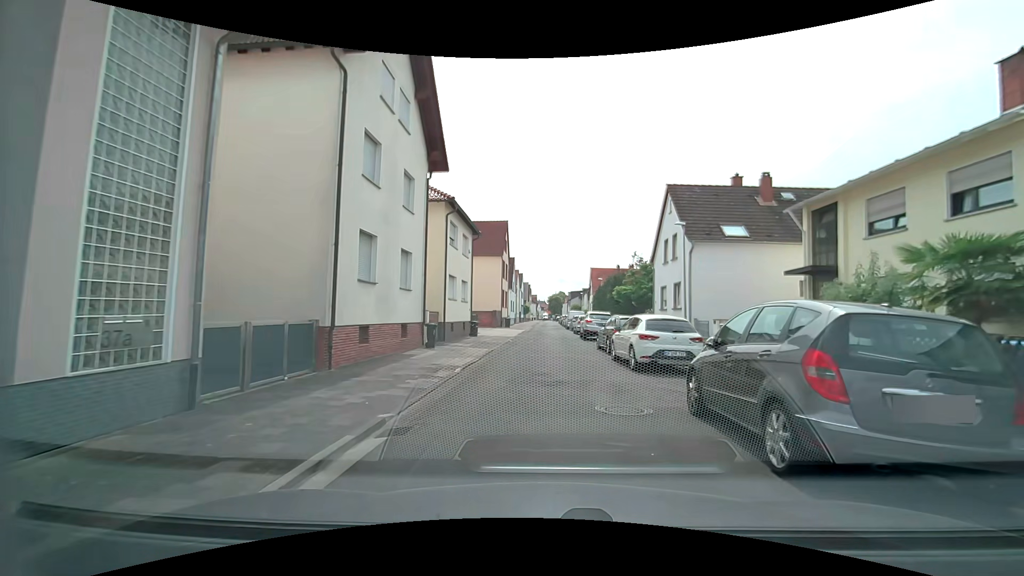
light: Day
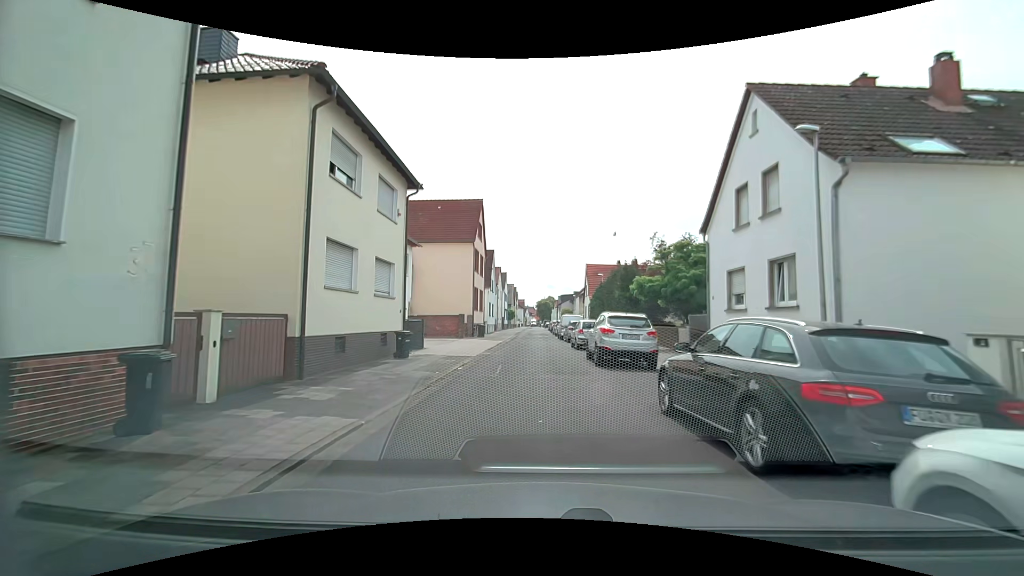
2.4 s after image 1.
(+0.3, +13.5) m; +2°
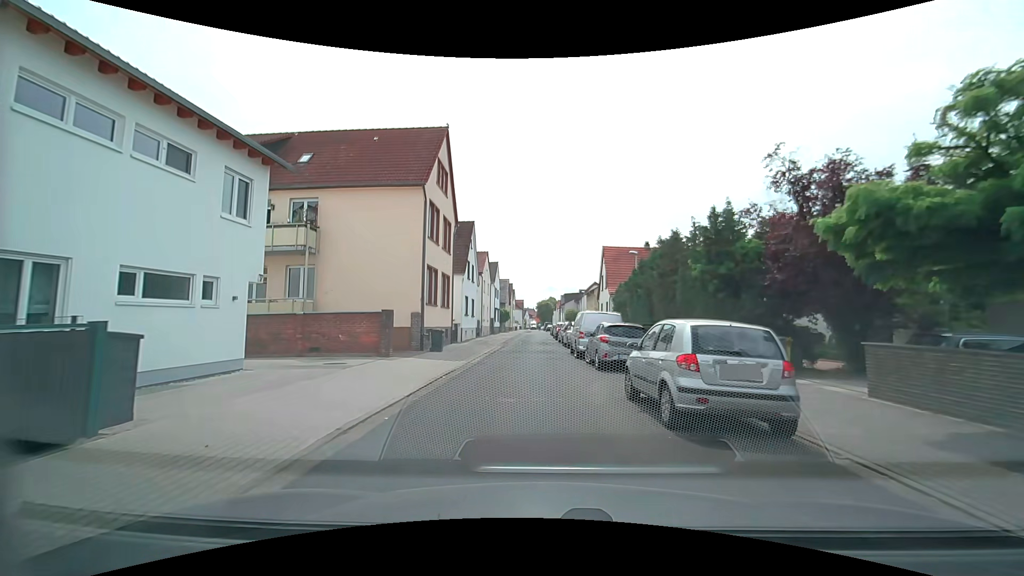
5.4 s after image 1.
(-0.2, +17.8) m; +1°
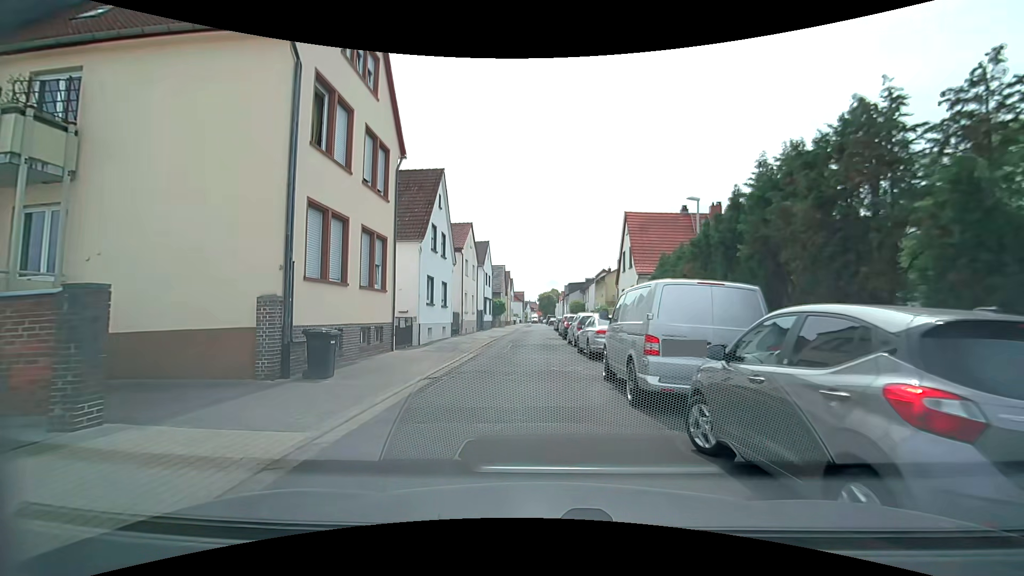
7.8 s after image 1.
(-0.3, +12.6) m; -2°
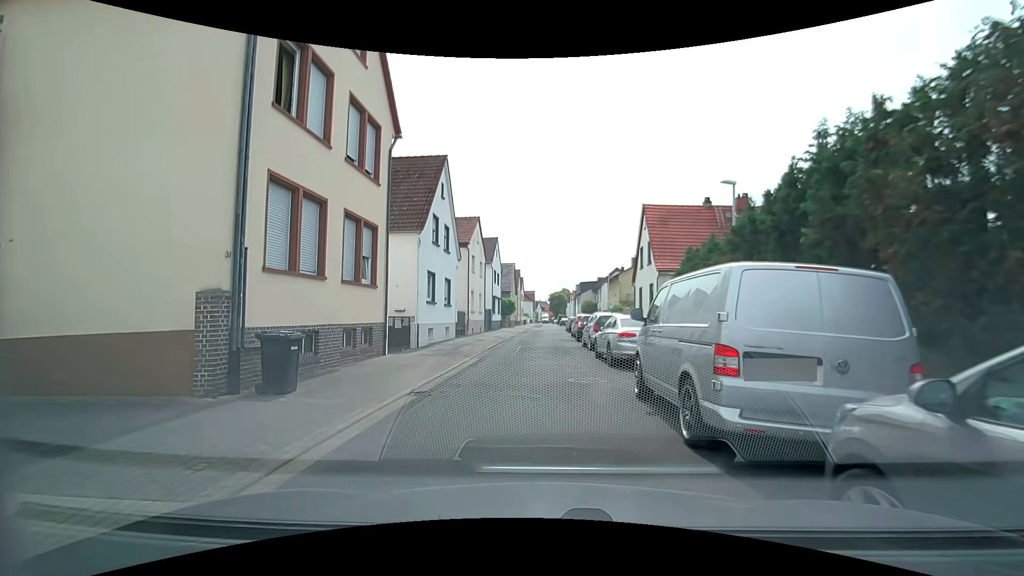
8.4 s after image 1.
(0.0, +2.3) m; 0°
